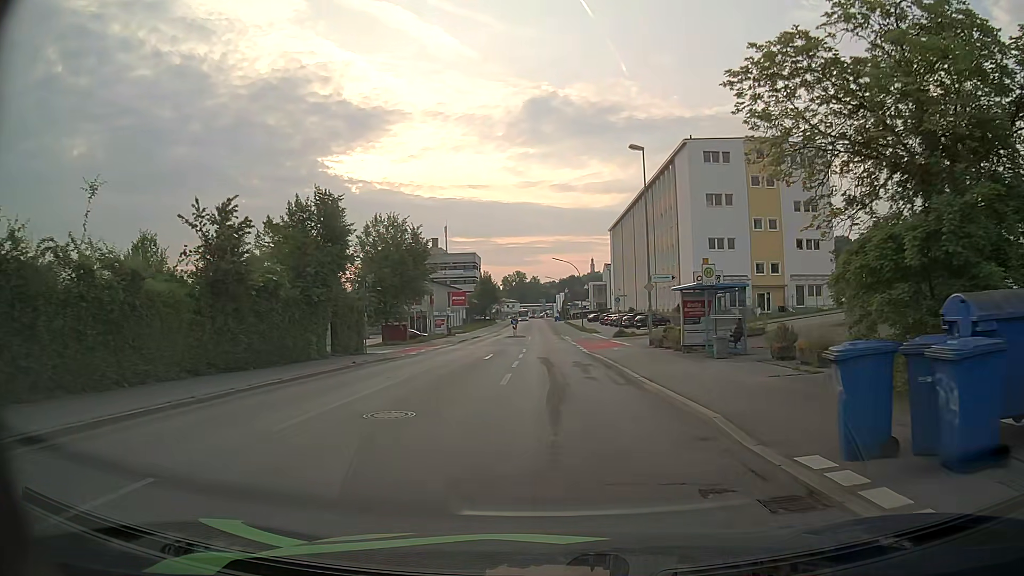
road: tertiary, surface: asphalt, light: Day
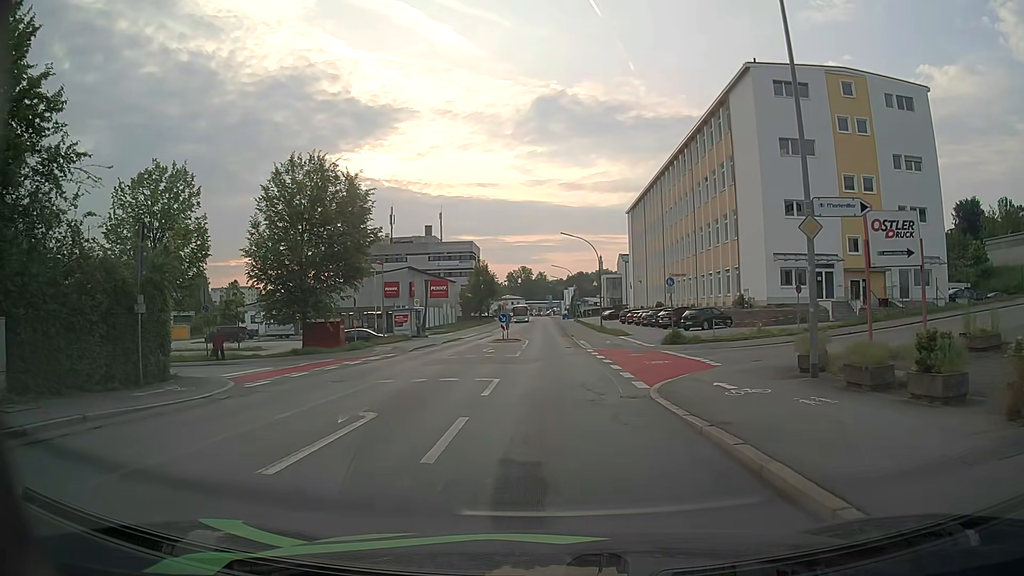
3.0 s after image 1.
(+0.1, +21.0) m; 0°
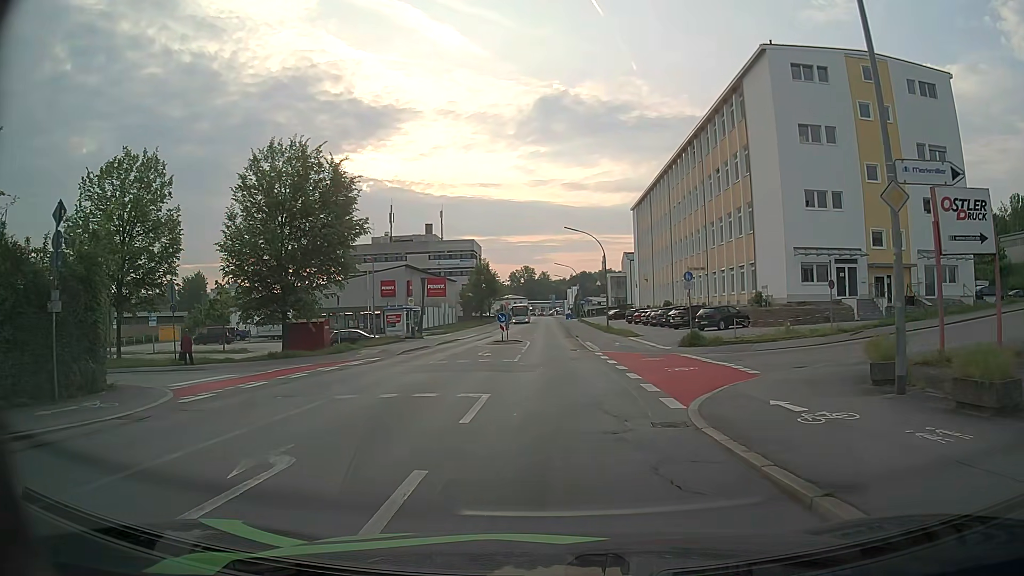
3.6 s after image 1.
(0.0, +3.4) m; 0°
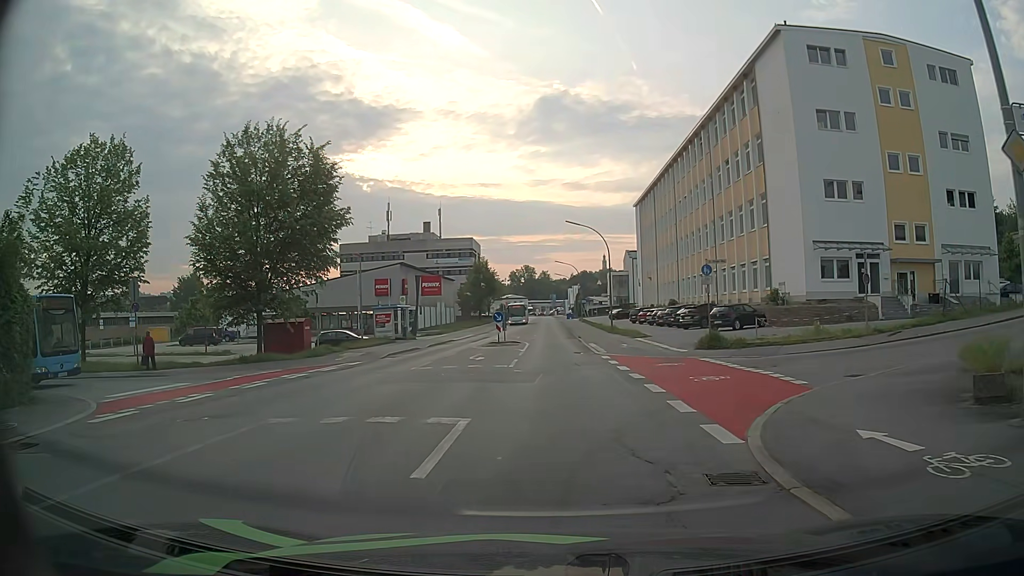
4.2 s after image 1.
(0.0, +3.2) m; -1°
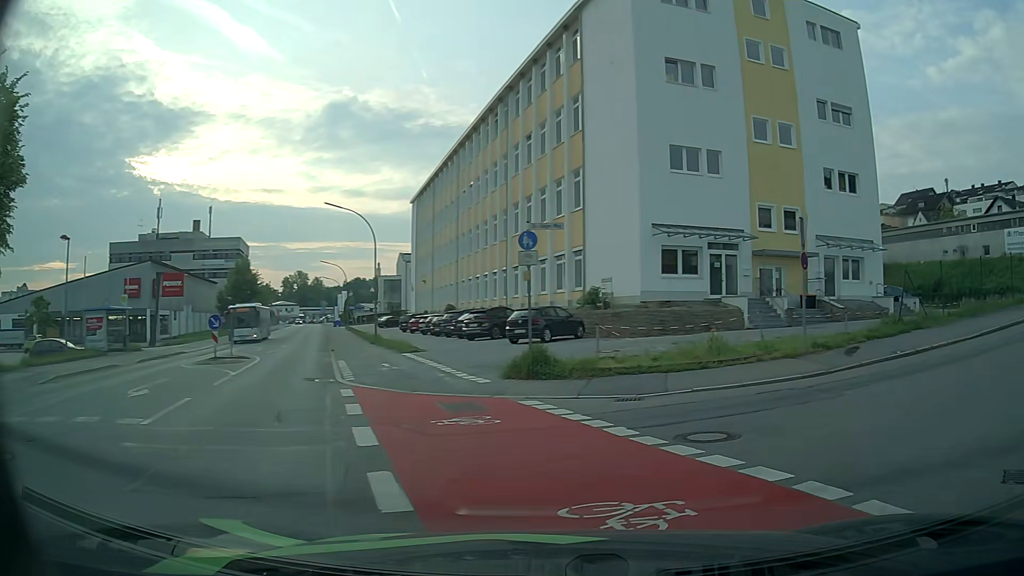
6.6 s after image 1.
(+1.1, +10.7) m; +18°
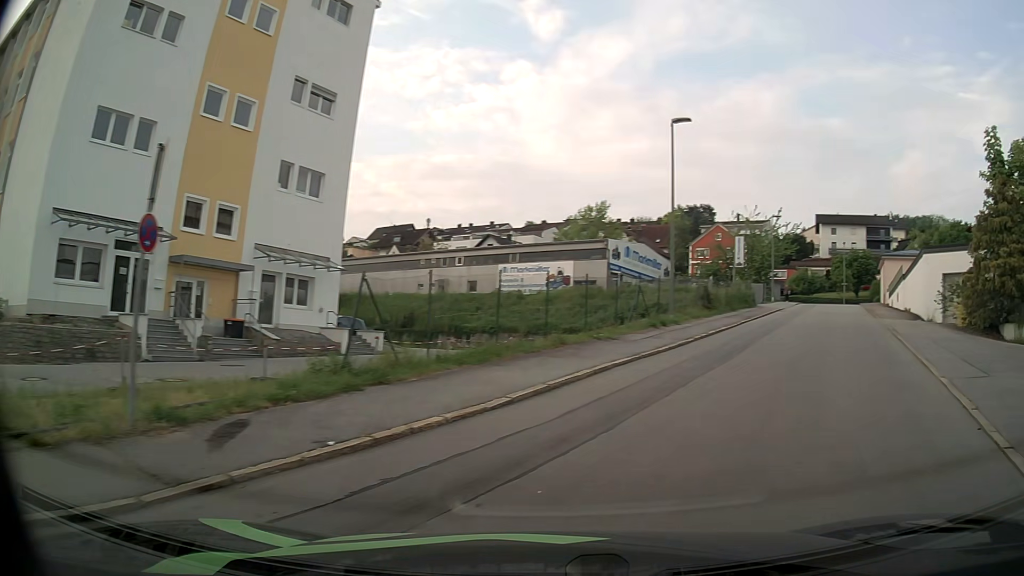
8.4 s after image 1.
(+3.3, +7.6) m; +47°
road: residential
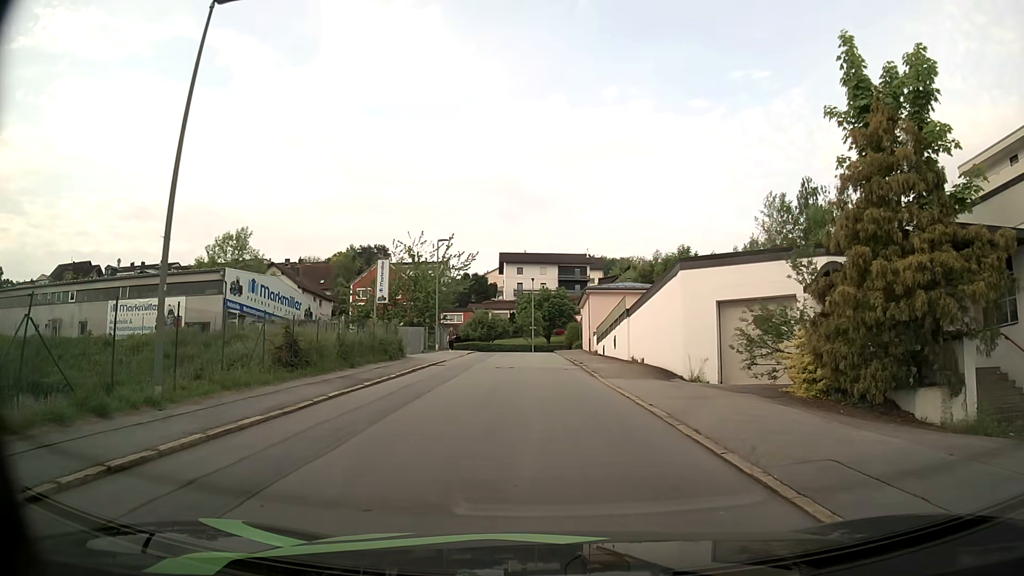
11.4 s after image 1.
(+5.4, +13.3) m; +28°
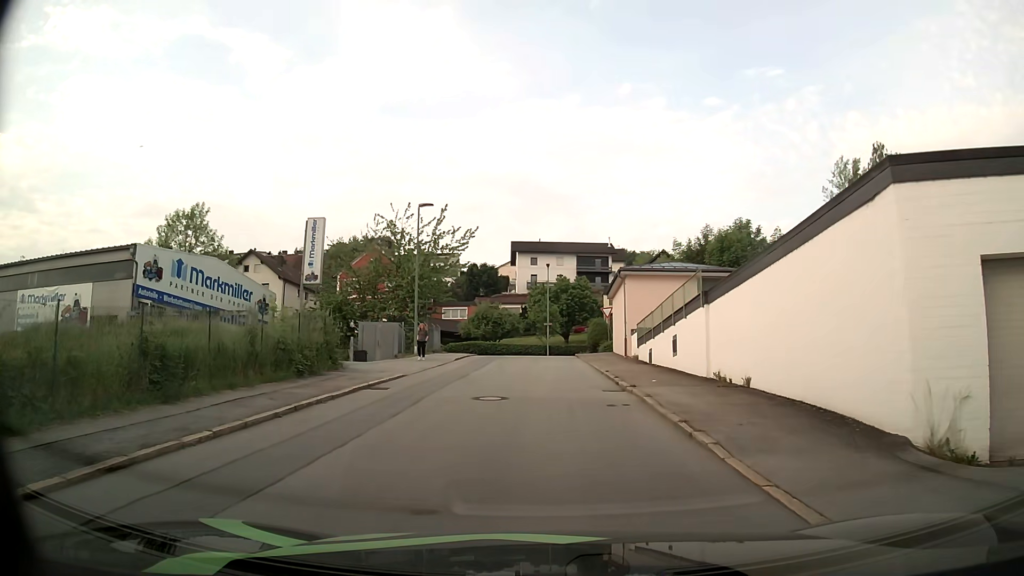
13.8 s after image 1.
(-0.3, +12.8) m; -2°
